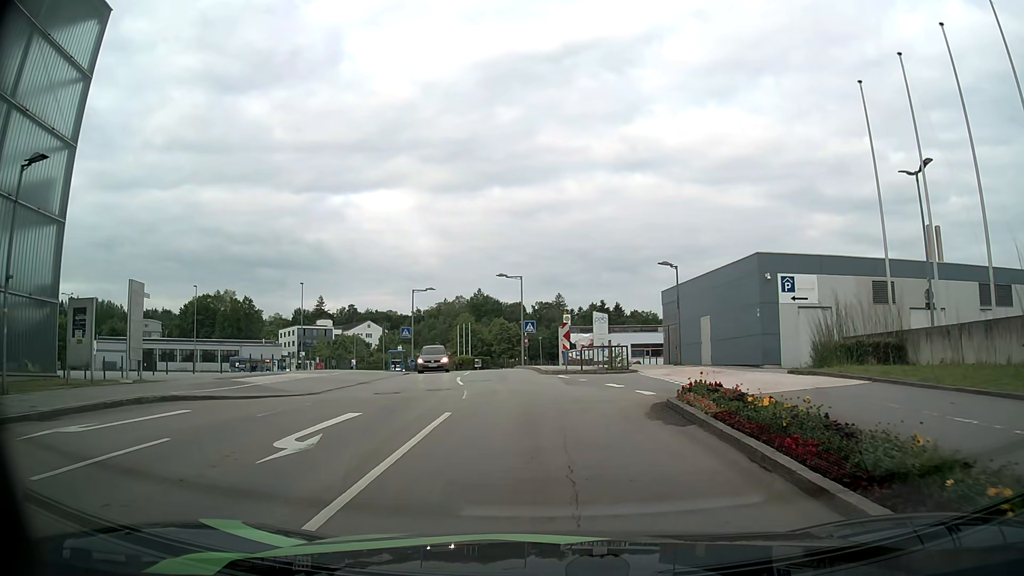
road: secondary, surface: asphalt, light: Day
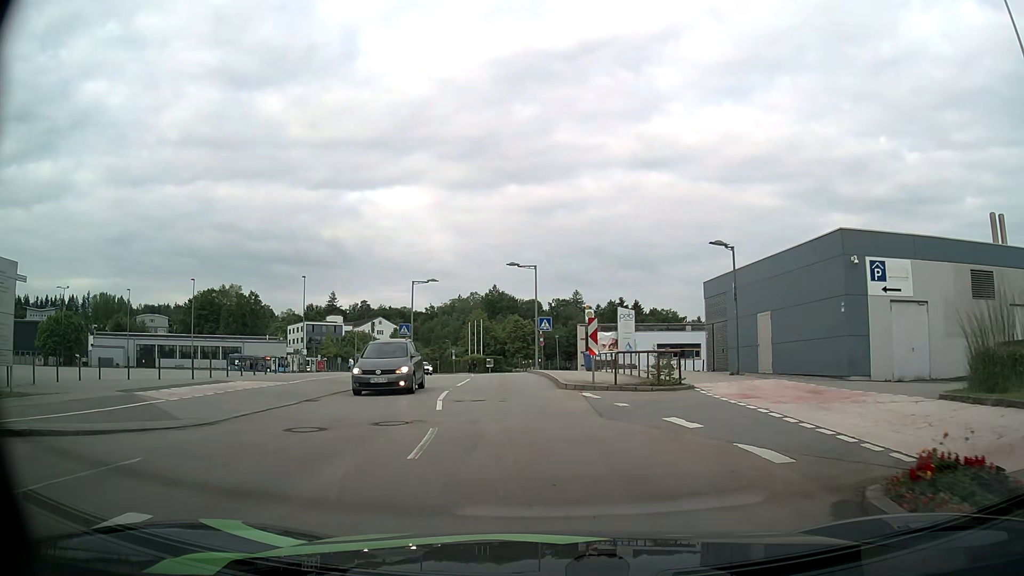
(0.0, +7.1) m; -1°
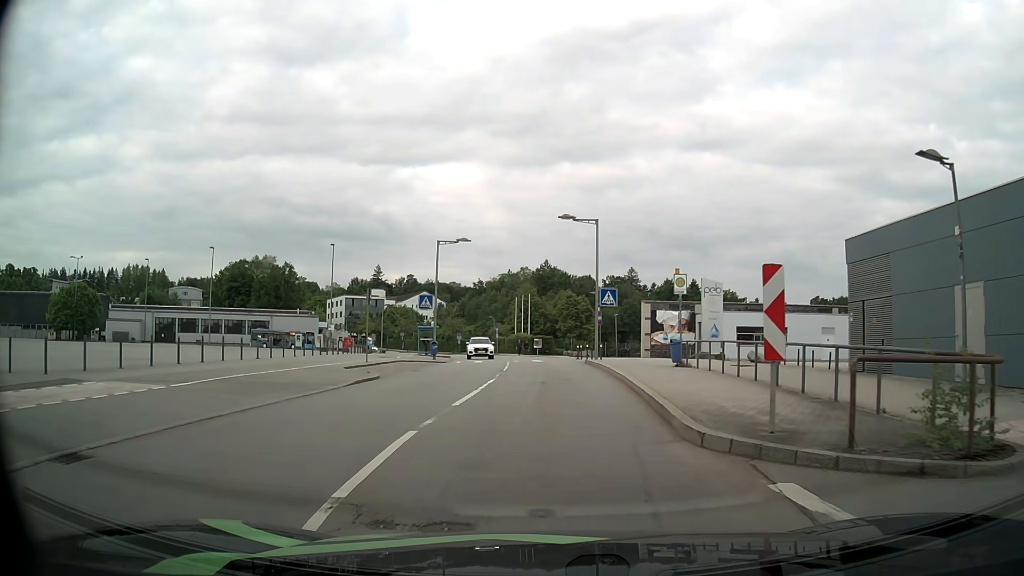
(-0.6, +11.4) m; -4°
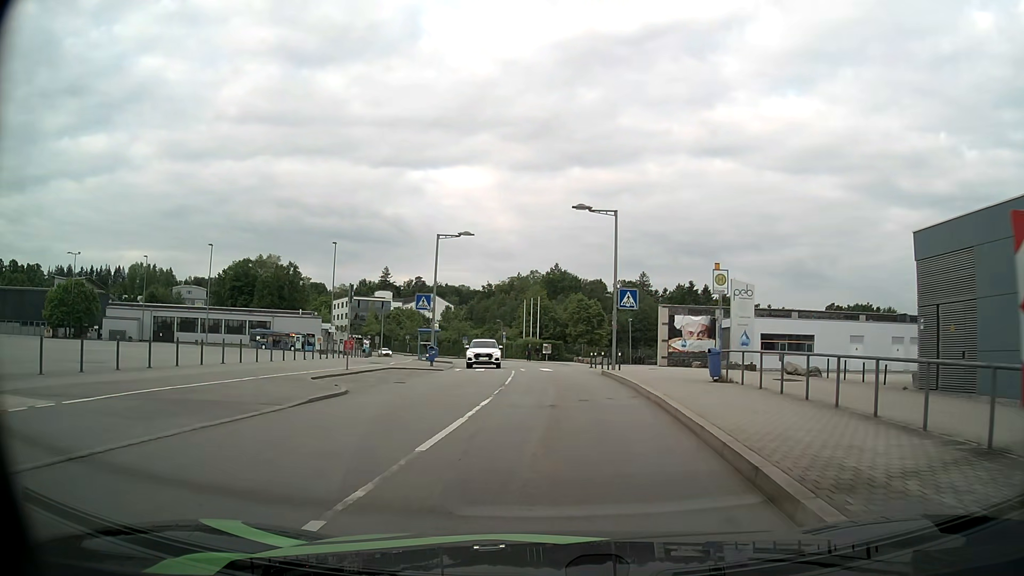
(-0.1, +4.1) m; -2°
